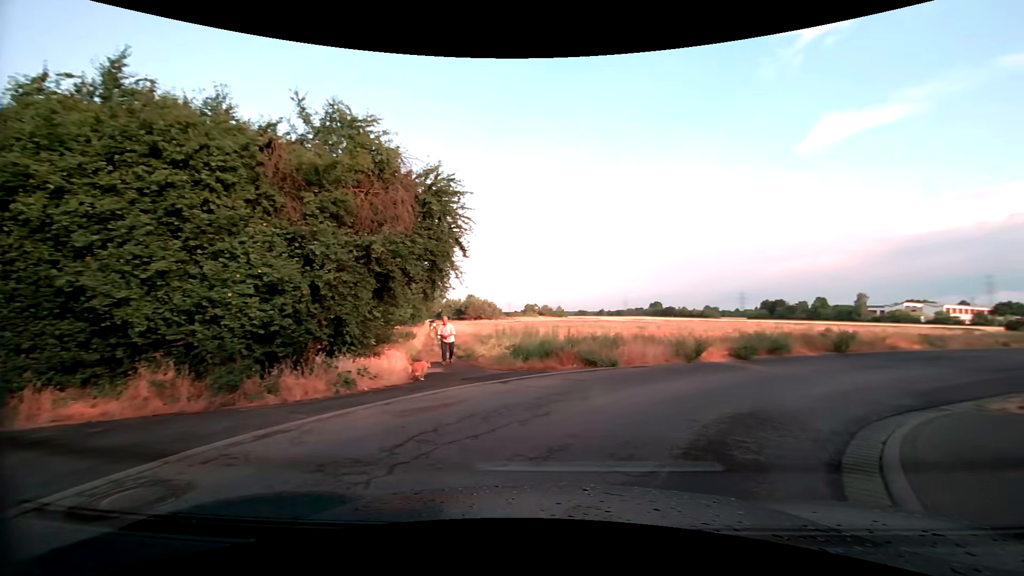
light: Day
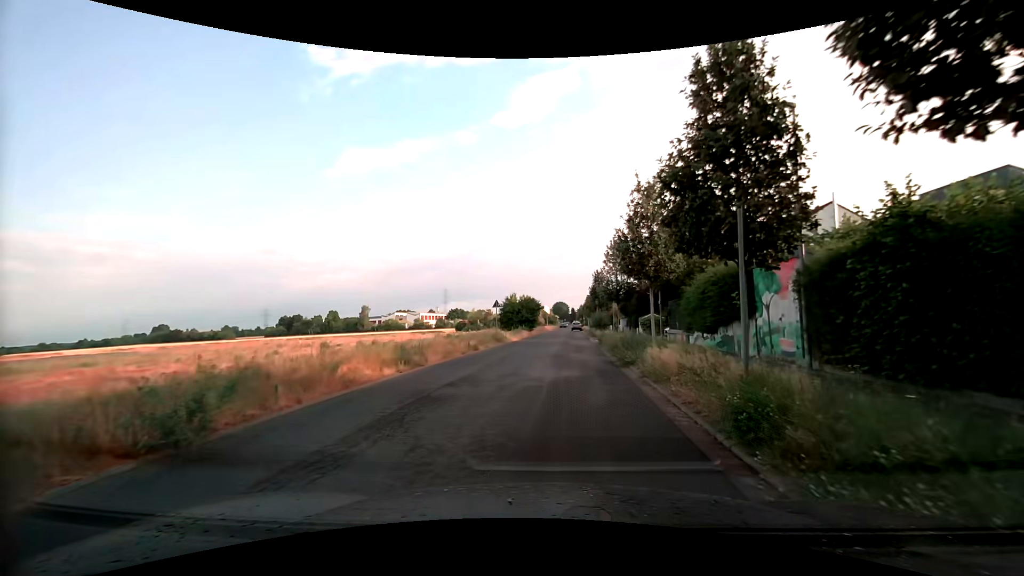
(+7.7, +13.3) m; +51°
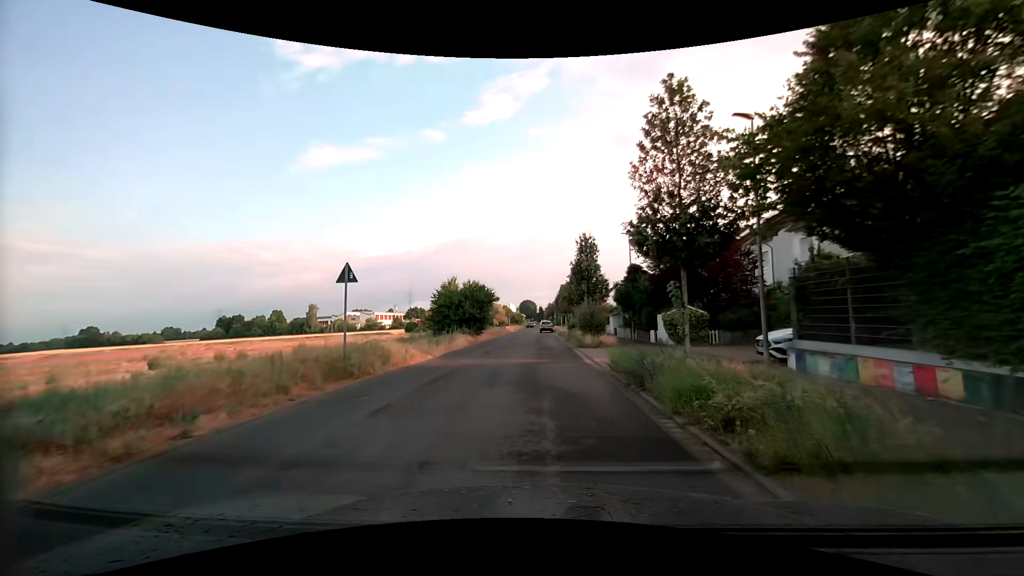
(+0.9, +21.1) m; +4°
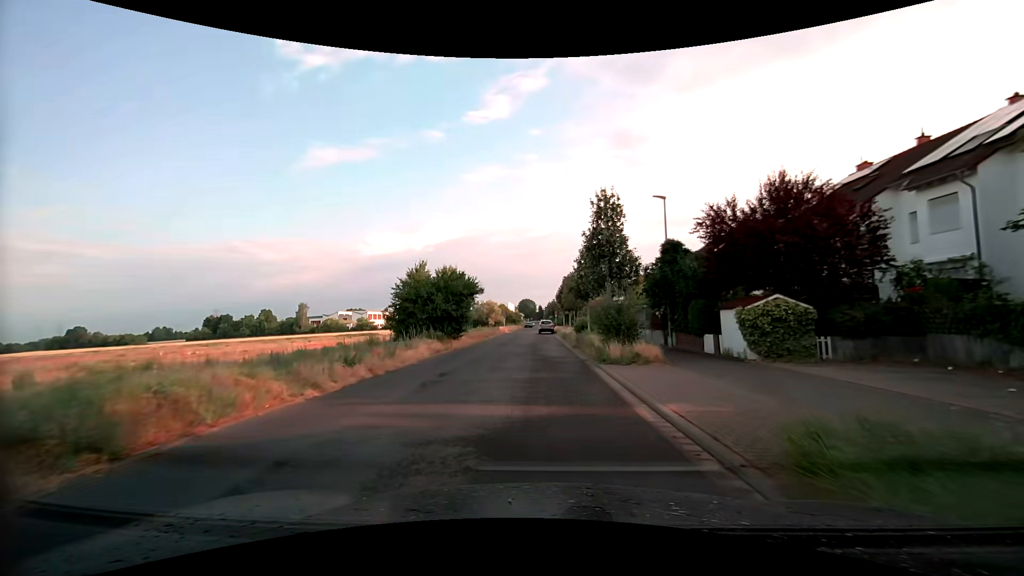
(0.0, +10.1) m; 0°
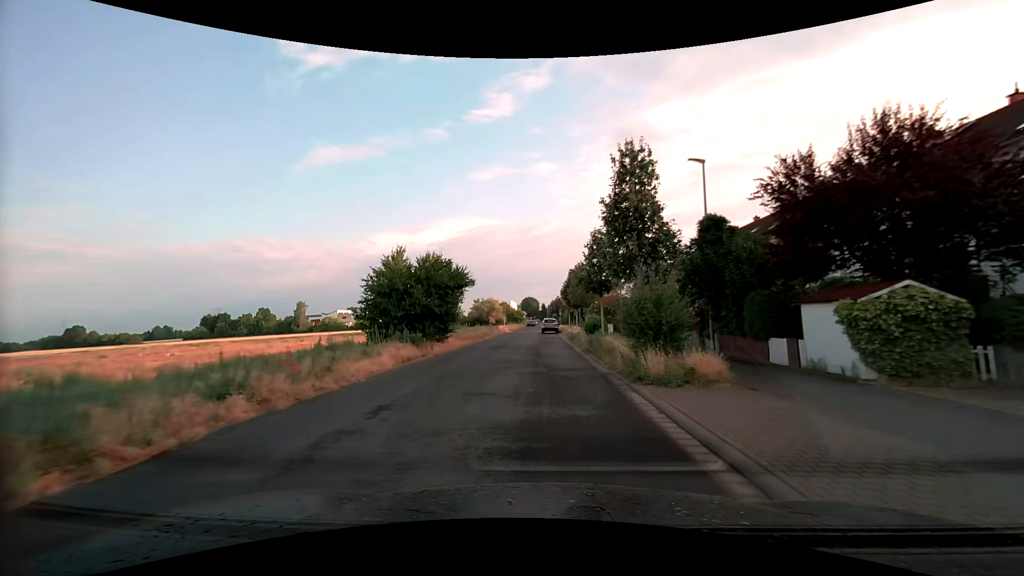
(0.0, +5.3) m; +1°
